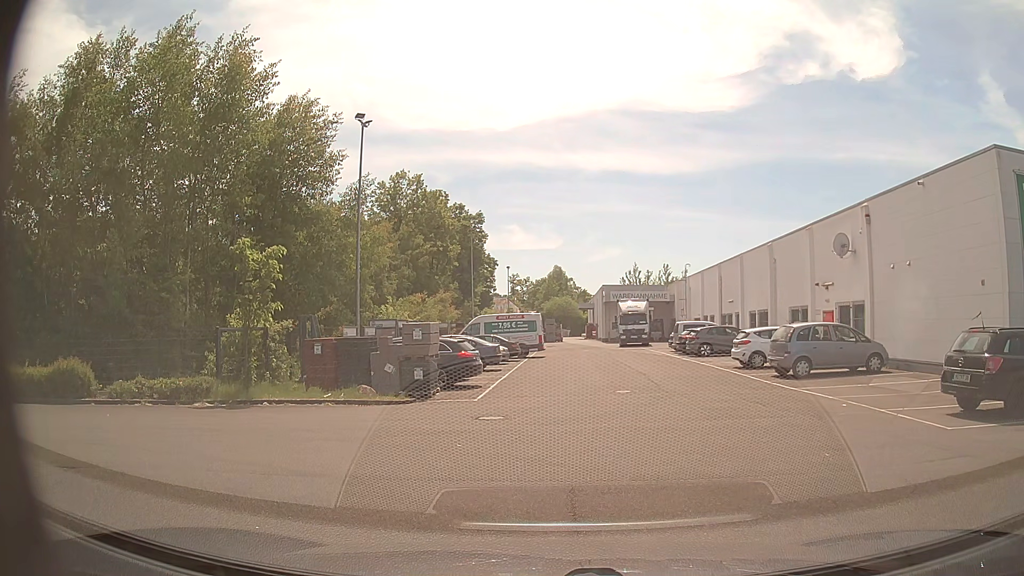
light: Day
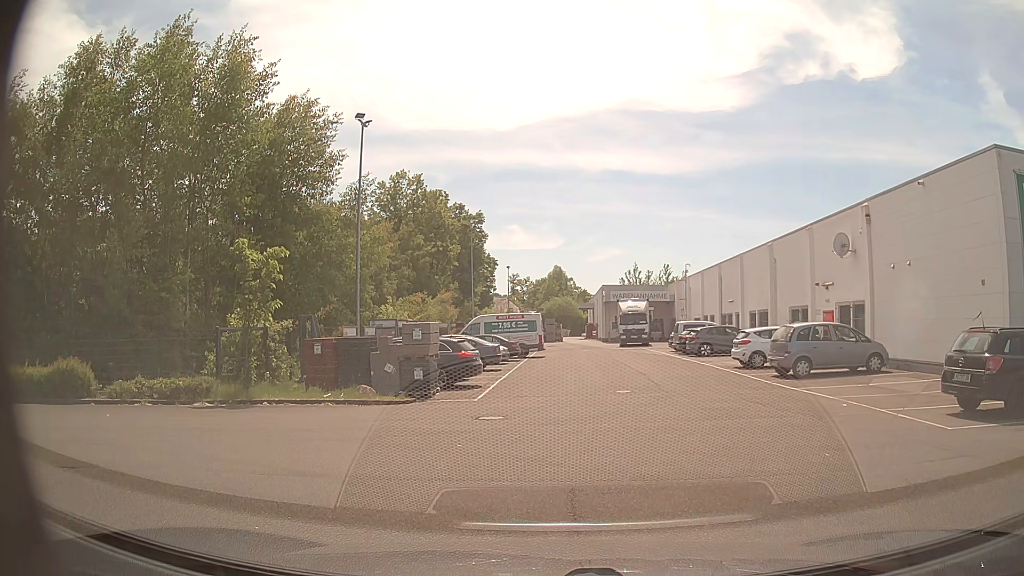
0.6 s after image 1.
(0.0, 0.0) m; 0°
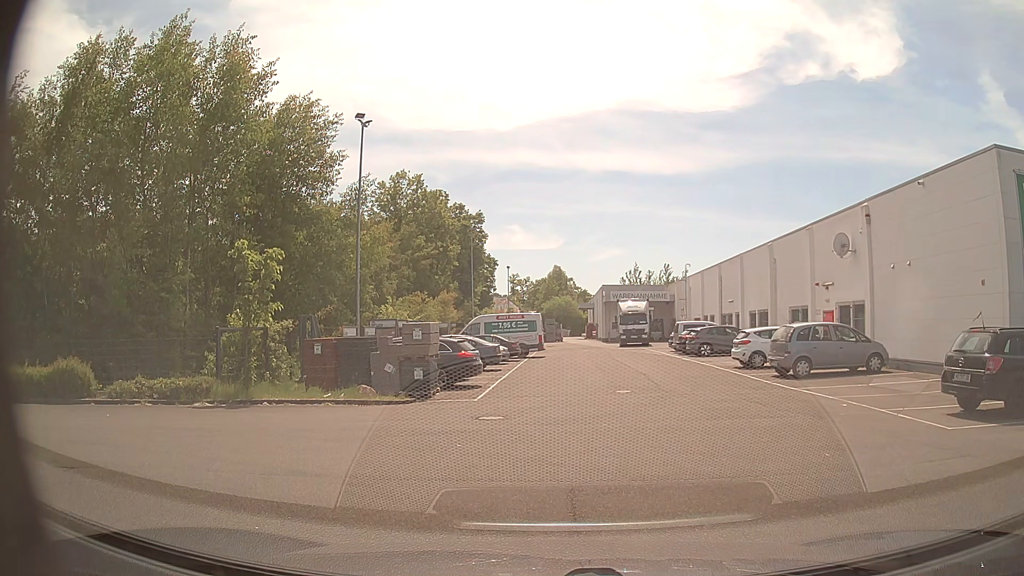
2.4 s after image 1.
(0.0, 0.0) m; 0°
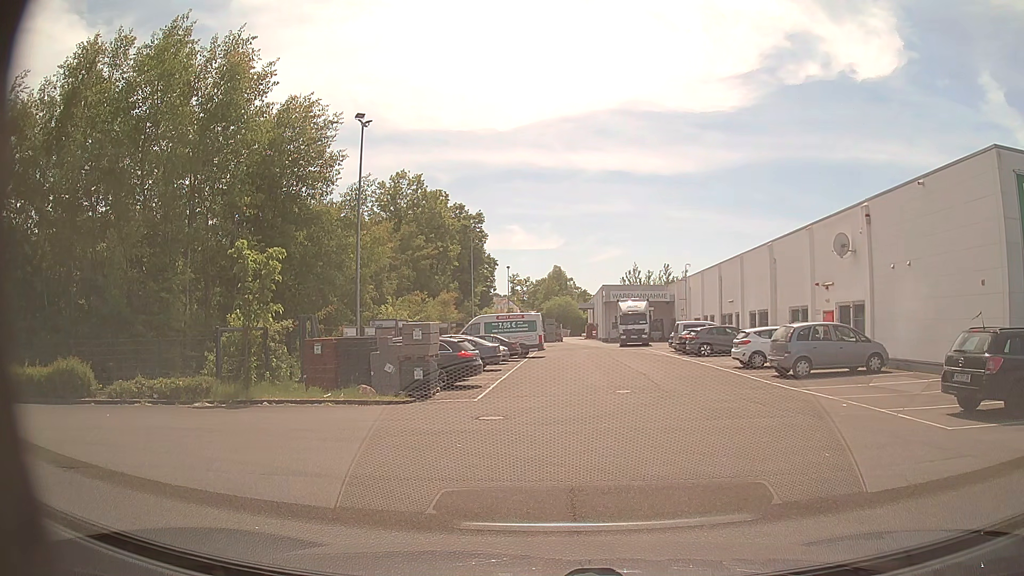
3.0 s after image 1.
(0.0, 0.0) m; 0°
